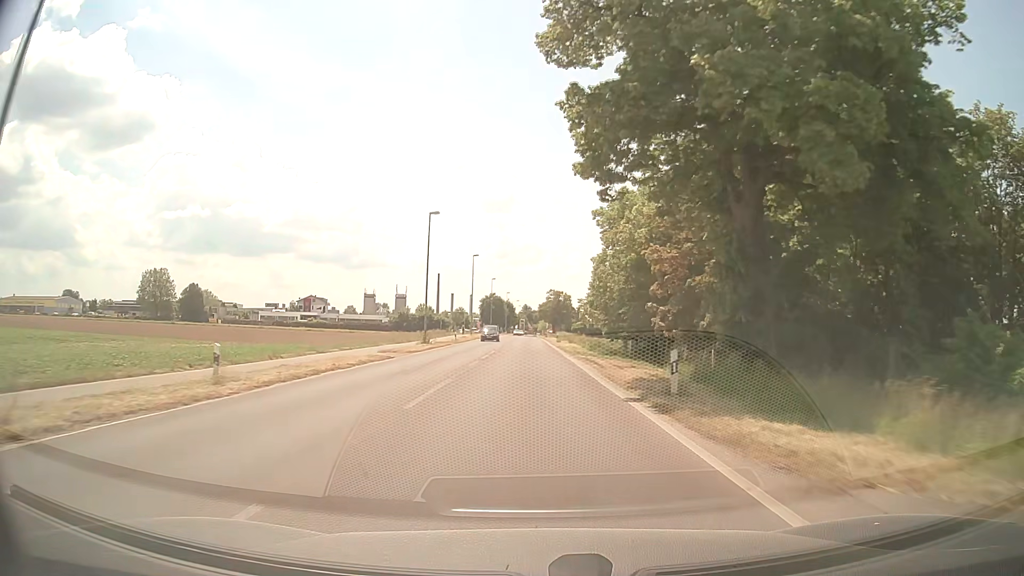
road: secondary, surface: asphalt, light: Day
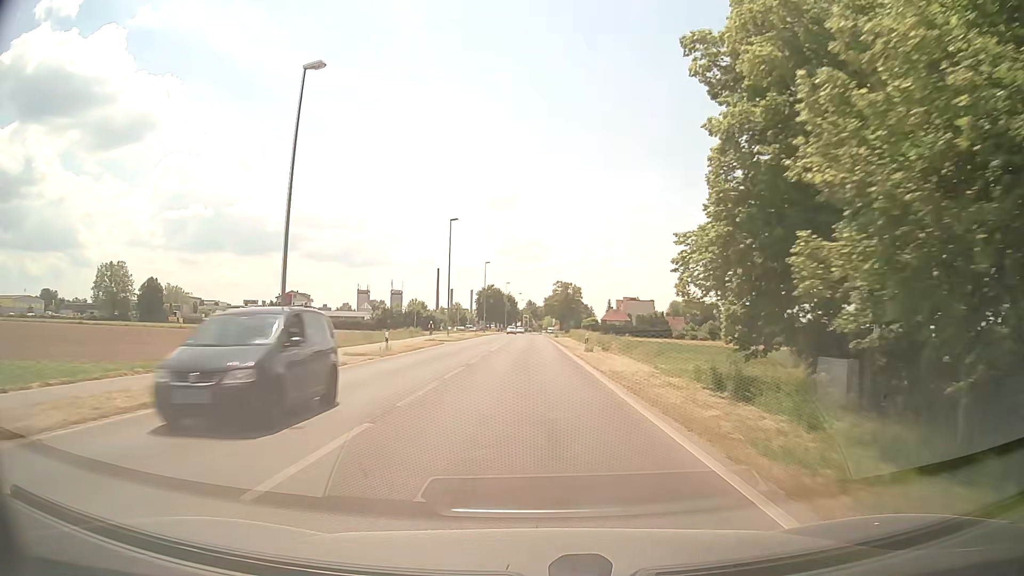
(-0.1, +30.5) m; 0°
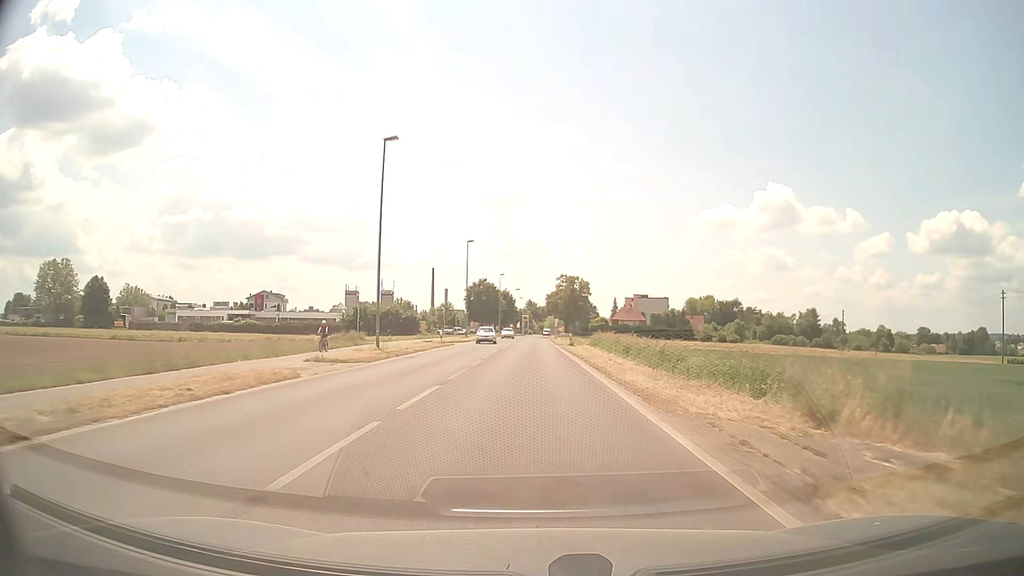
(-0.2, +30.2) m; 0°
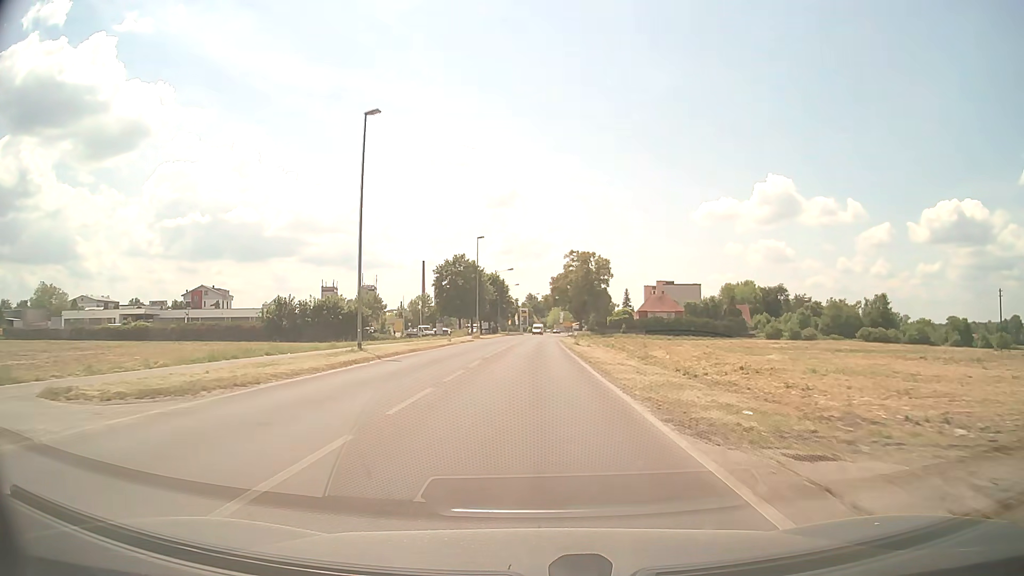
(+0.1, +49.6) m; 0°
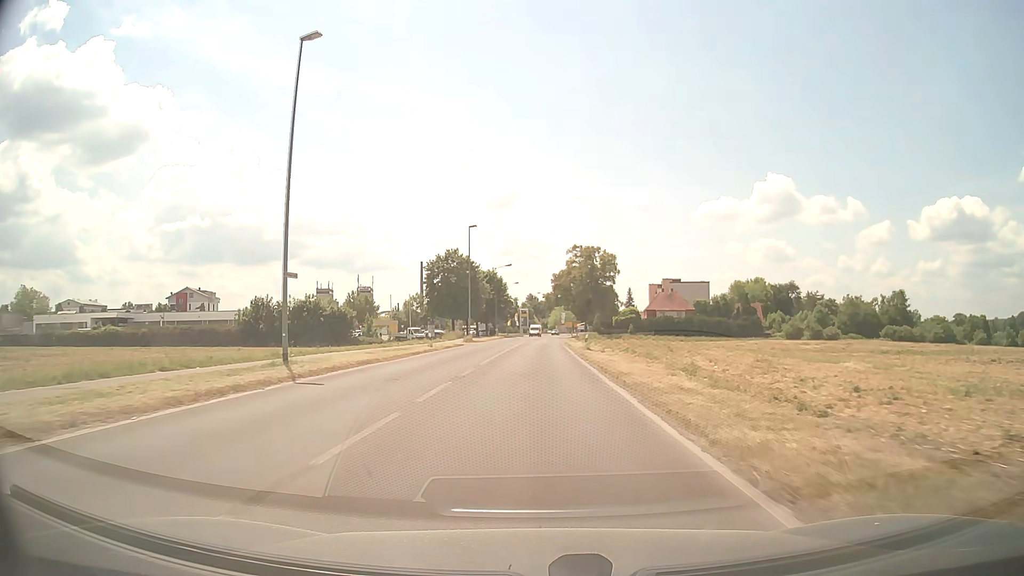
(0.0, +9.8) m; 0°
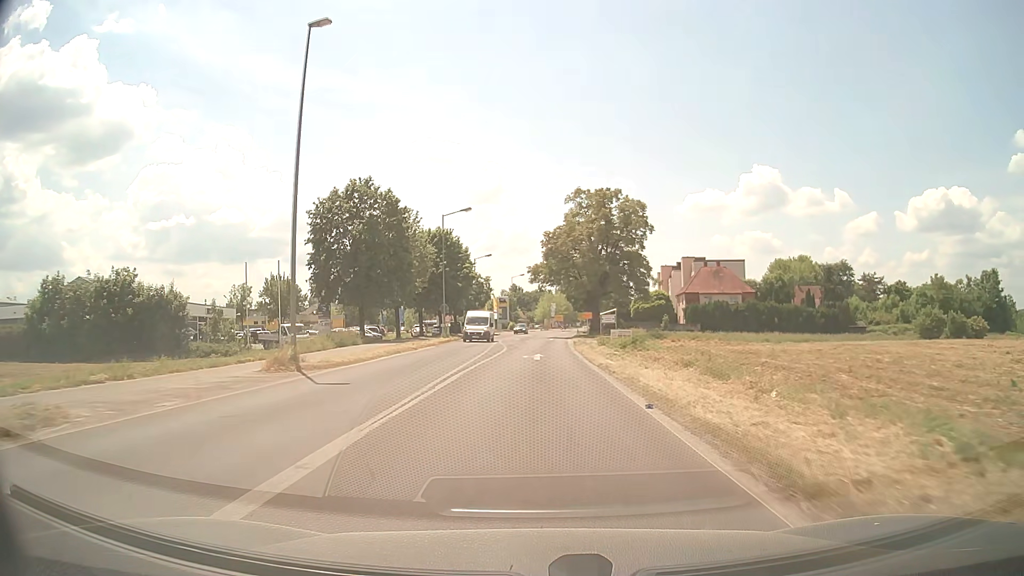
(+0.3, +46.6) m; +1°
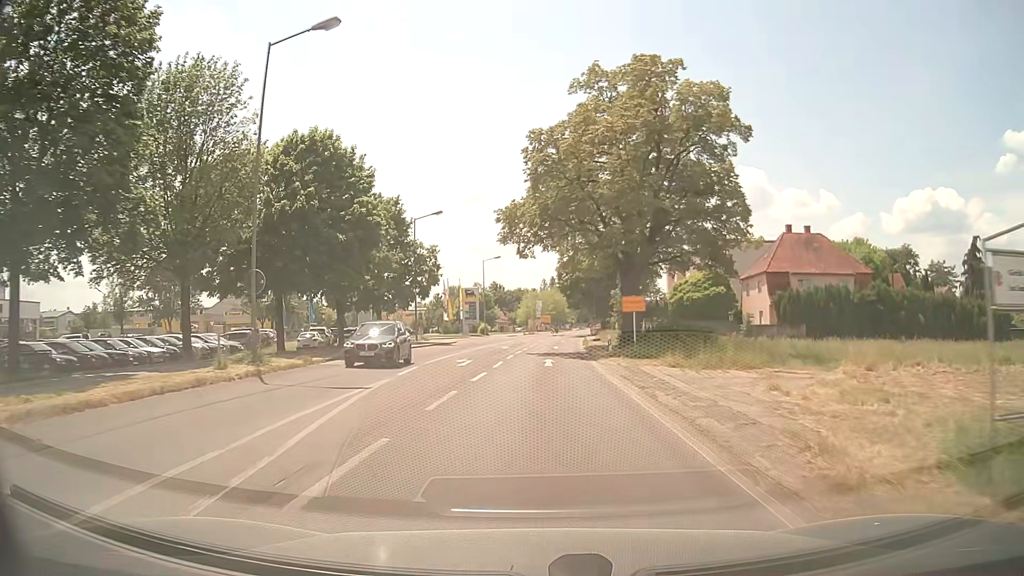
(+0.3, +37.9) m; +1°
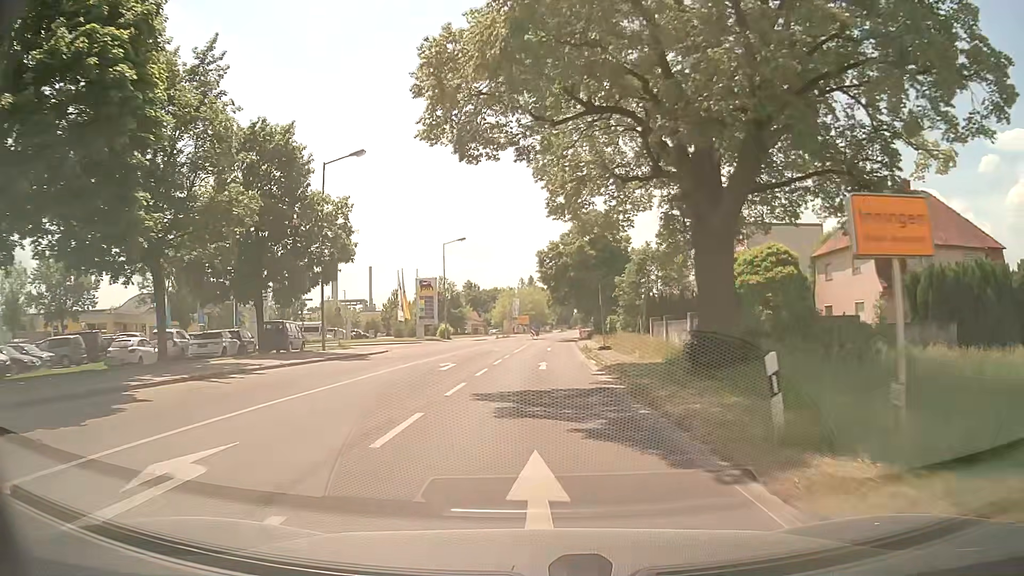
(+0.3, +21.4) m; +2°
(0, +10) (0, +20) (0, +30) (+1, +40) (+1, +50) (+2, +60) (+2, +70) (+3, +80) (+4, +90) (+5, +100) m
